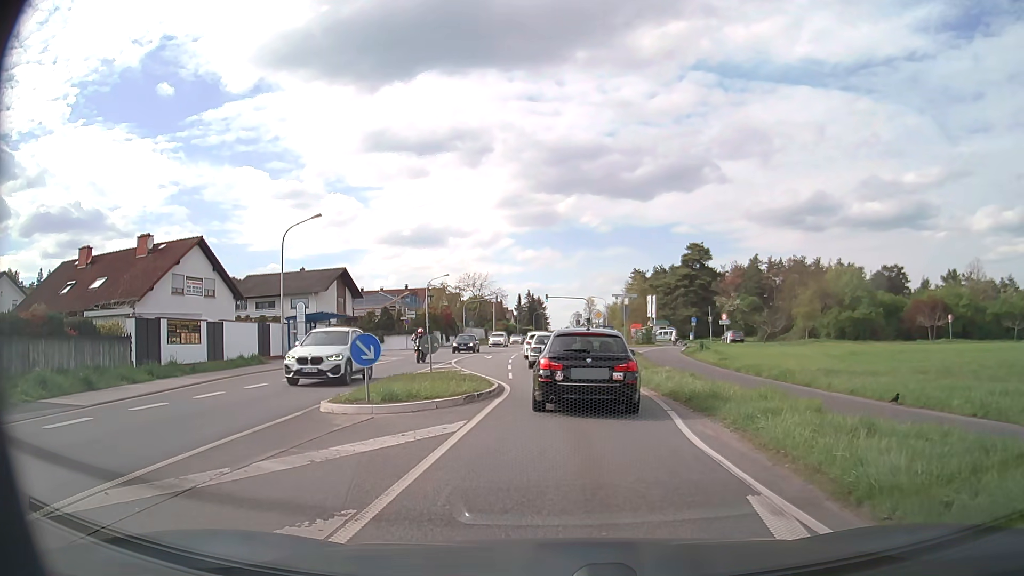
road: primary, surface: asphalt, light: Day
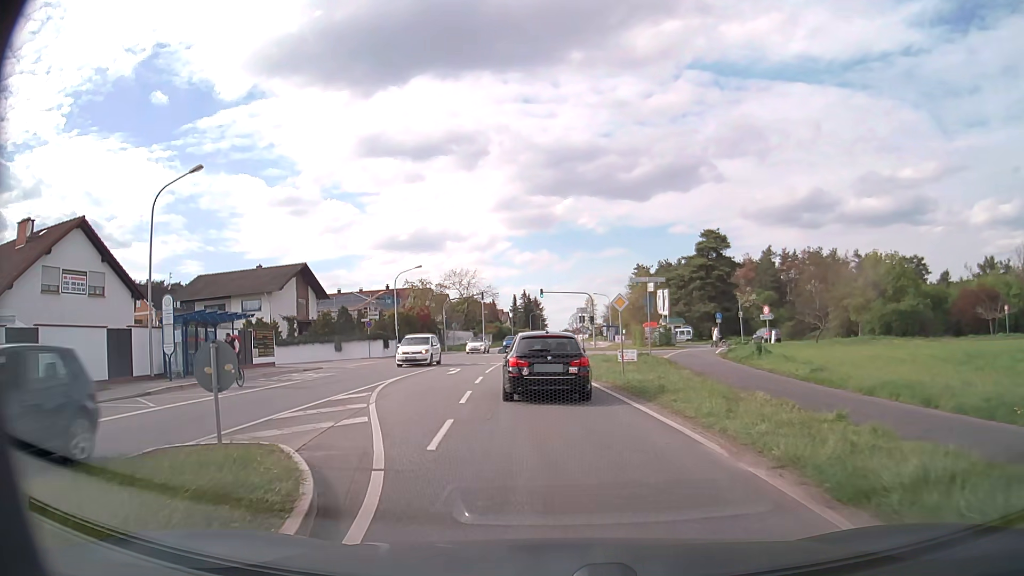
(+0.1, +13.6) m; 0°
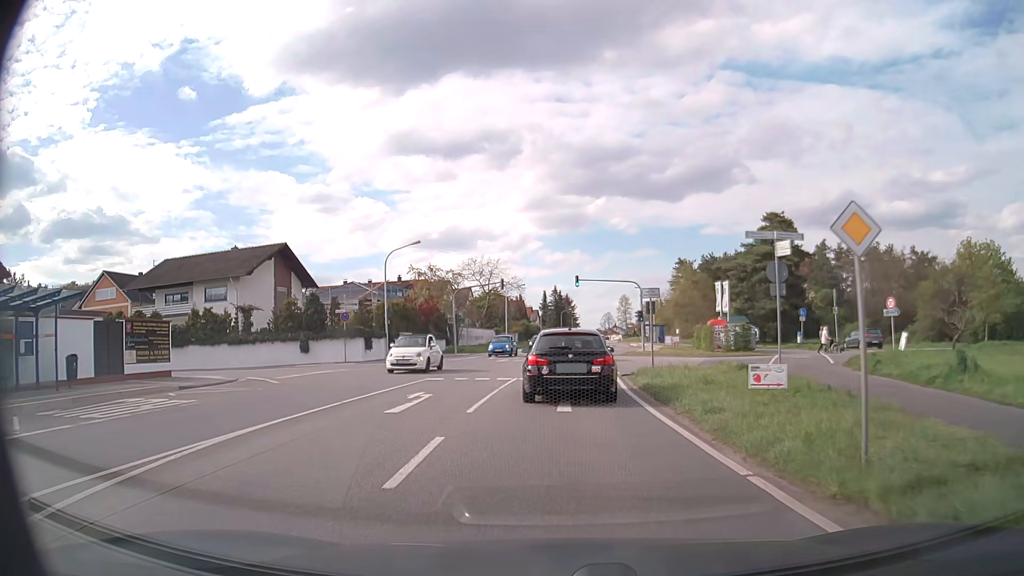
(-0.6, +14.6) m; -3°
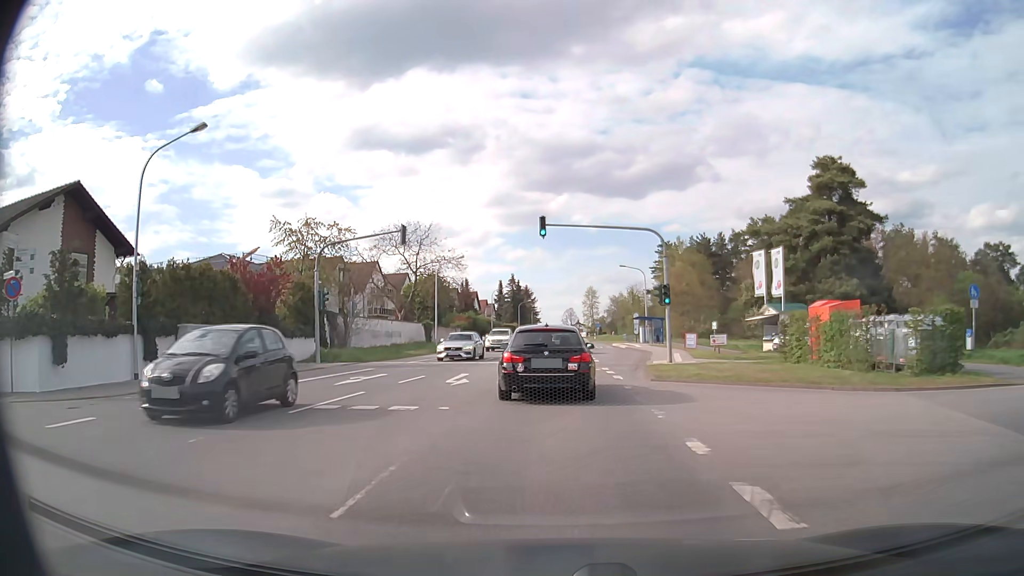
(+0.7, +26.0) m; +4°
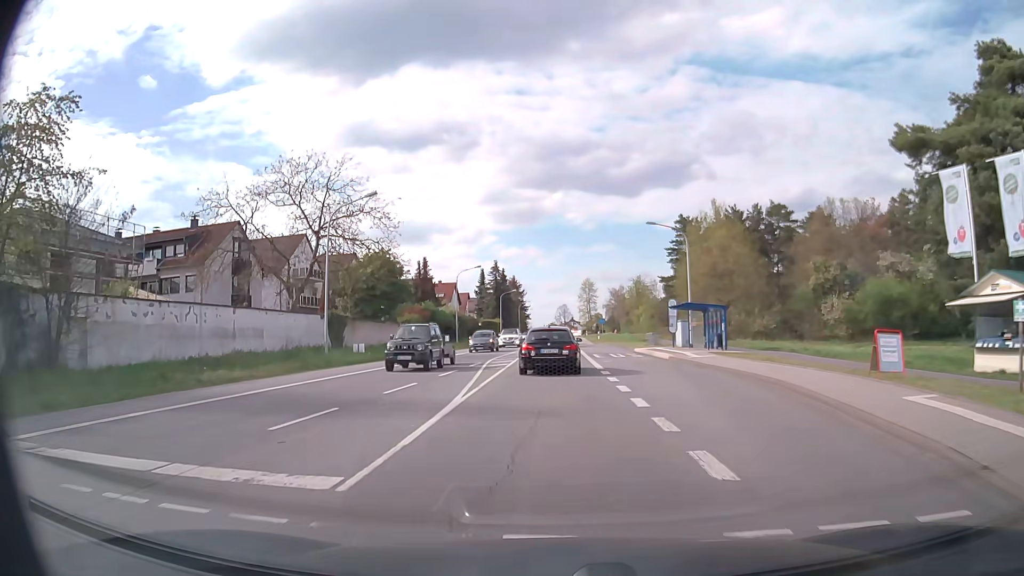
(+0.3, +25.7) m; 0°
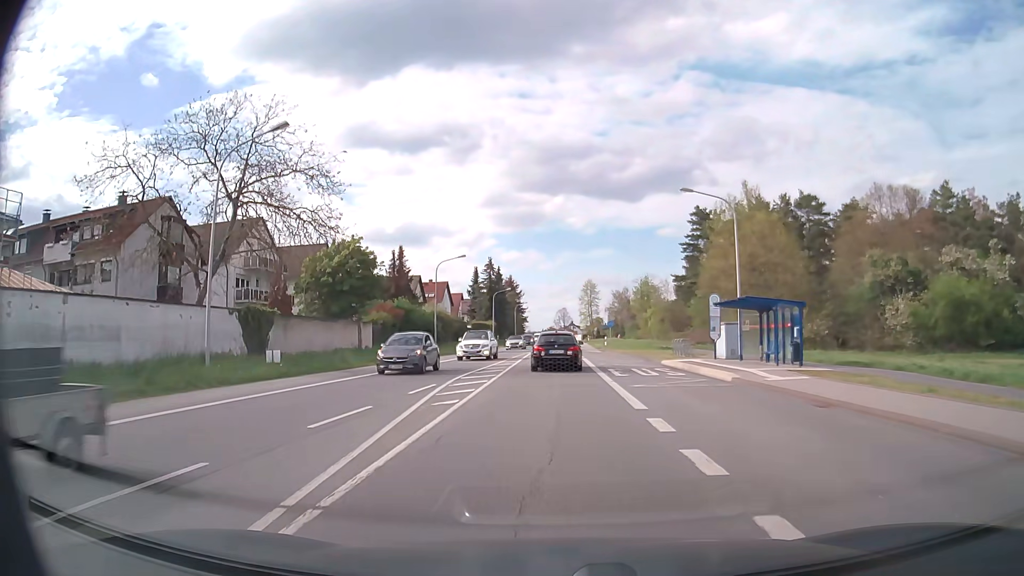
(0.0, +11.5) m; 0°
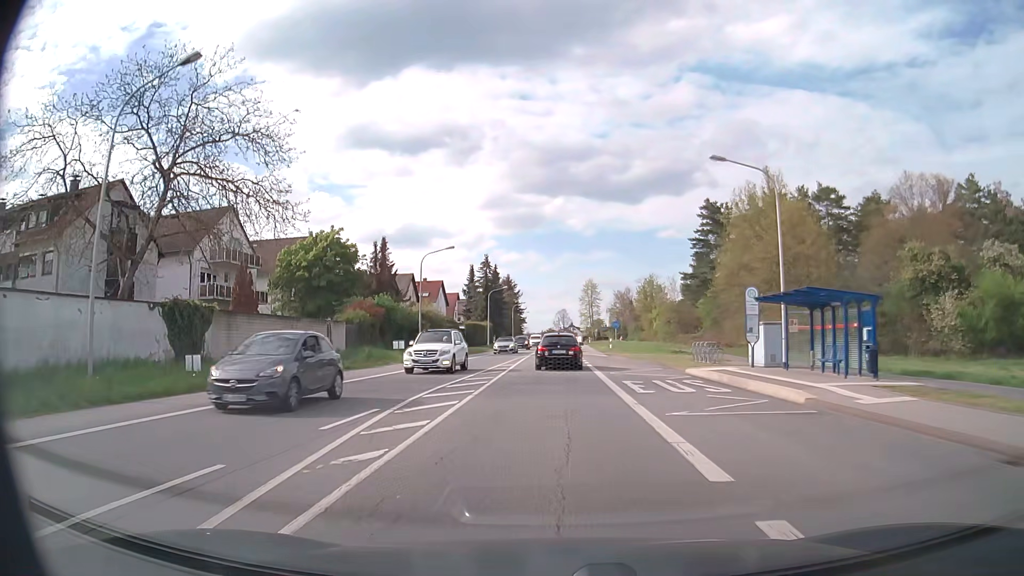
(0.0, +6.1) m; 0°
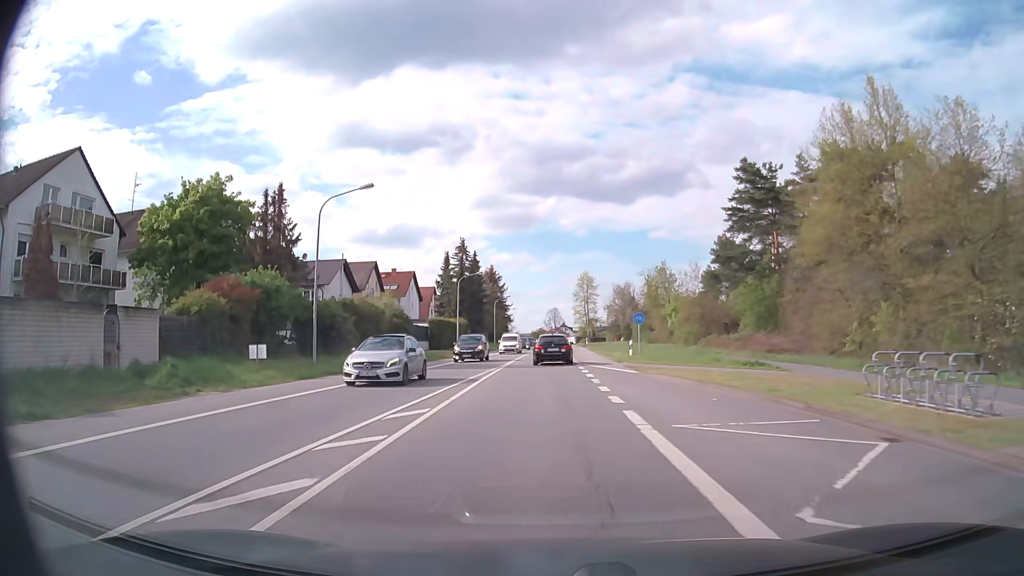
(+0.1, +20.3) m; +1°
(0, +10) (0, +20) (0, +30) (0, +40) (0, +50) (0, +60) (0, +70) (0, +80) (0, +90) (0, +100) m
